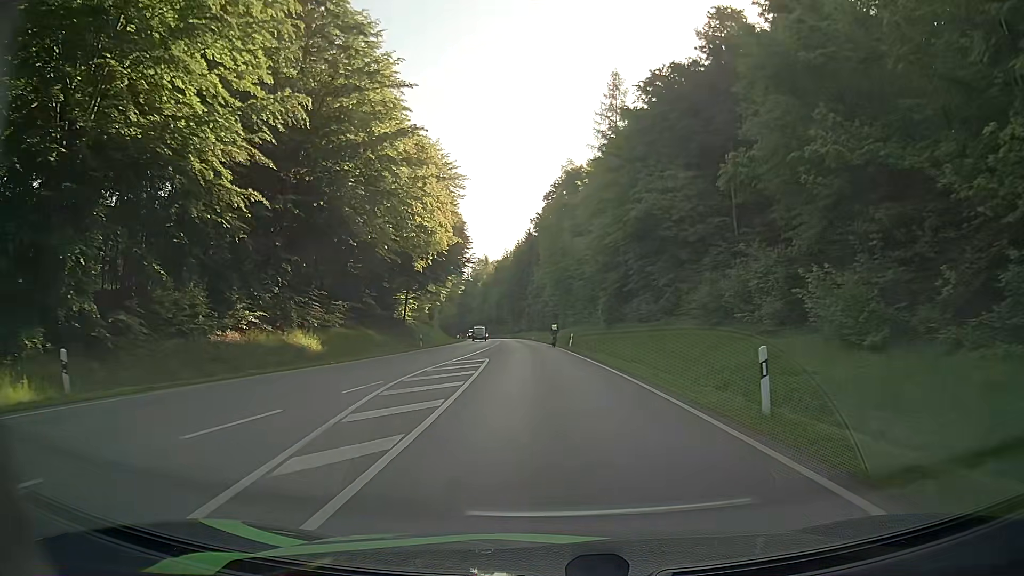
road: secondary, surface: asphalt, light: Day
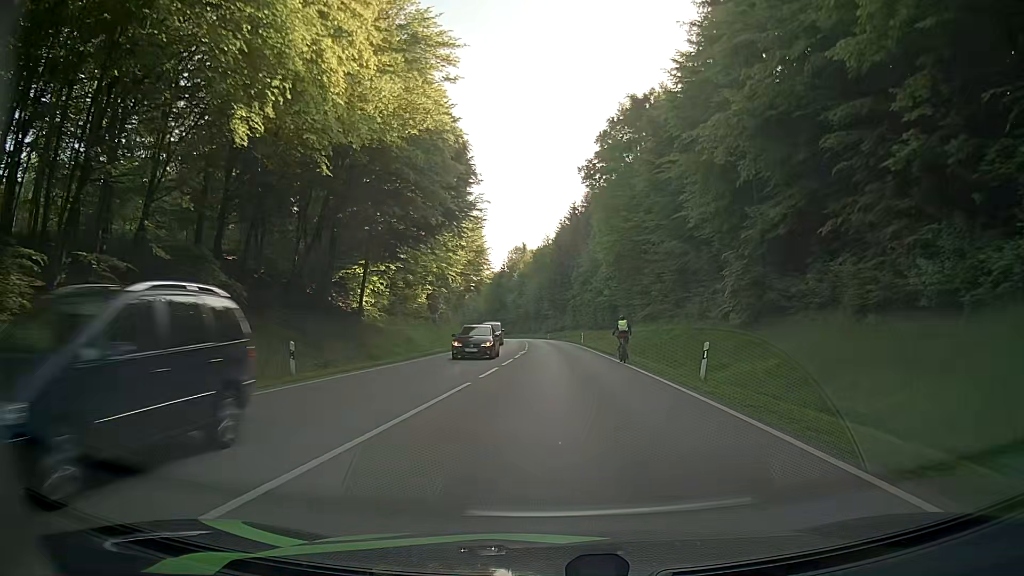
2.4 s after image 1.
(-1.3, +32.0) m; -4°
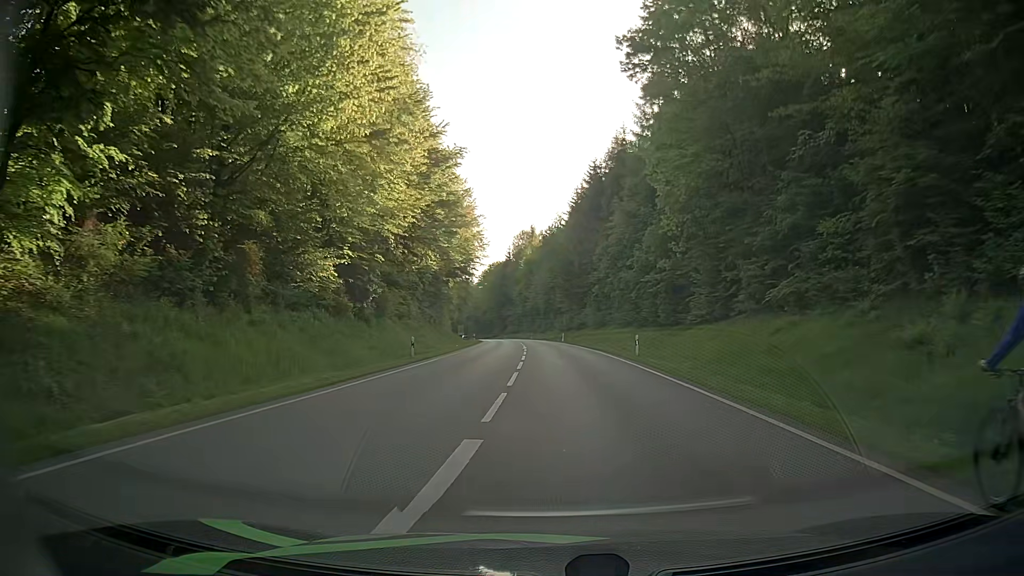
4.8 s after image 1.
(-0.4, +32.4) m; -1°
(0, +10) (0, +20) (0, +30) (0, +40) (-1, +50) (-1, +60) (-1, +70) (-2, +80) (-3, +90) (-4, +100) m
